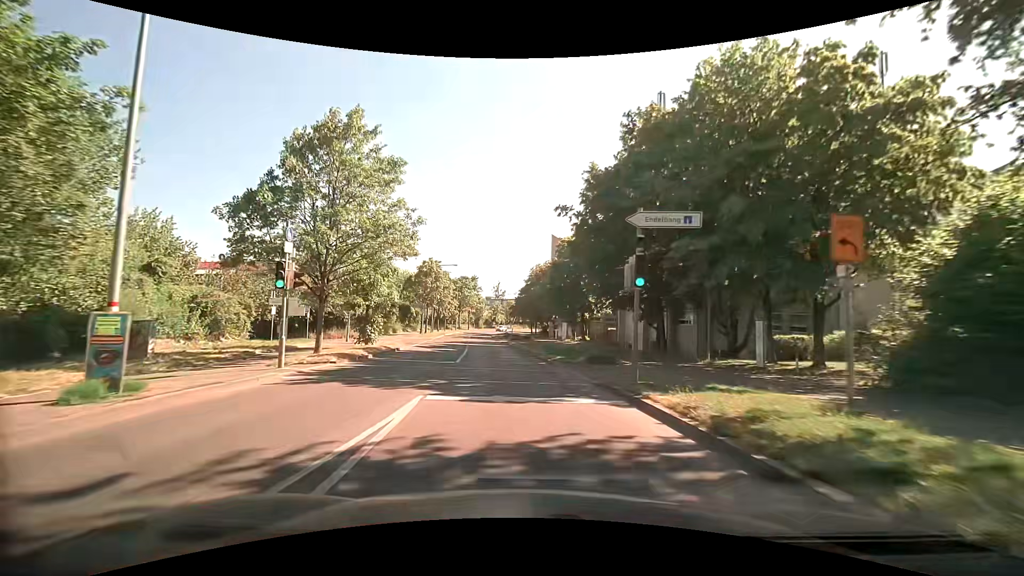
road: tertiary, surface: asphalt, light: Day
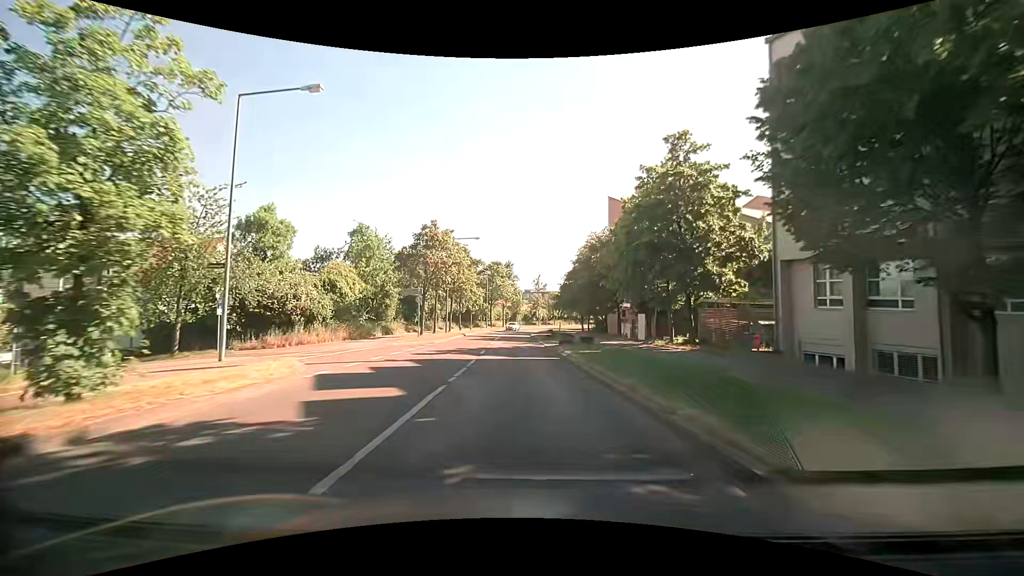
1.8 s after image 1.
(-1.1, +21.2) m; -6°
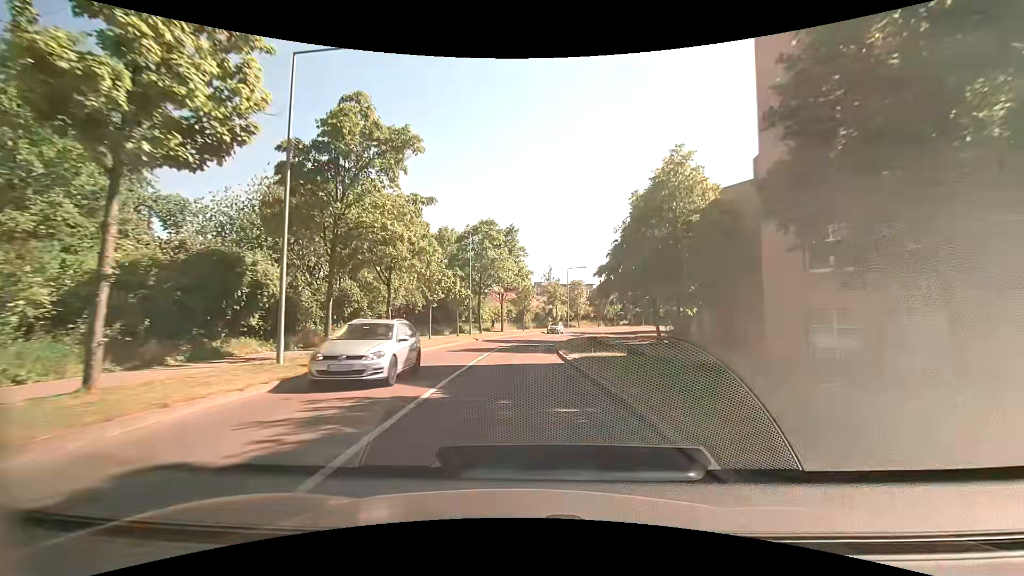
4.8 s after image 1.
(-0.4, +37.8) m; 0°
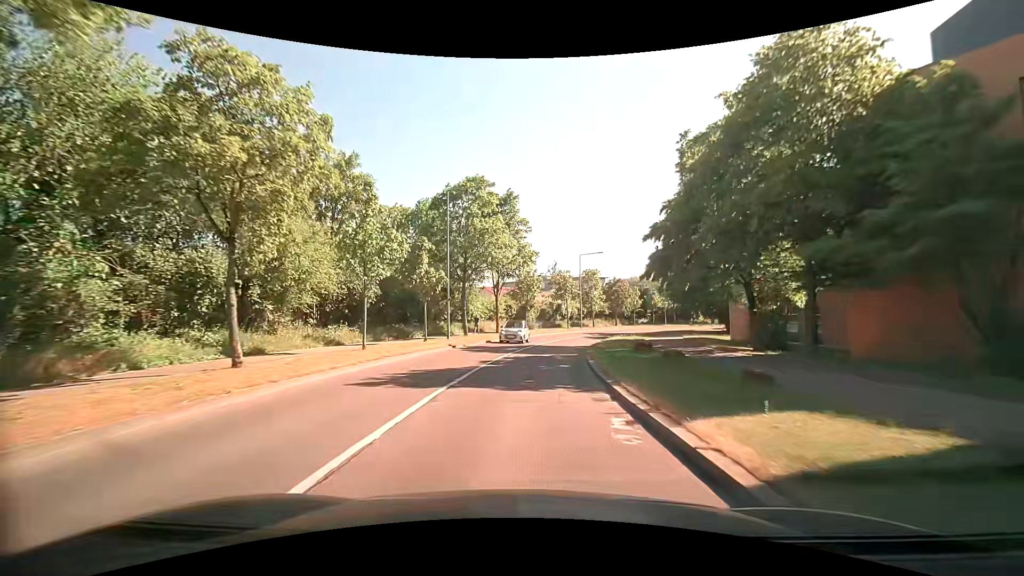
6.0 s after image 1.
(-0.2, +15.0) m; -2°
(0, +10) (+1, +20) (+2, +30) (+4, +40) (+7, +49) (+11, +58) (+16, +67) (+21, +76) (+27, +83) (+34, +91) m
